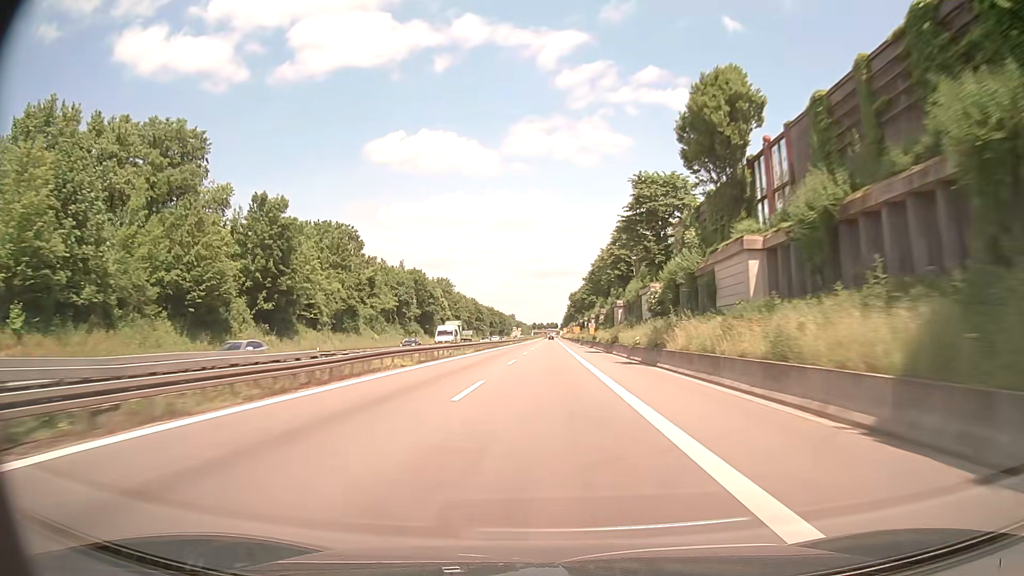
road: trunk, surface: asphalt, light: Day
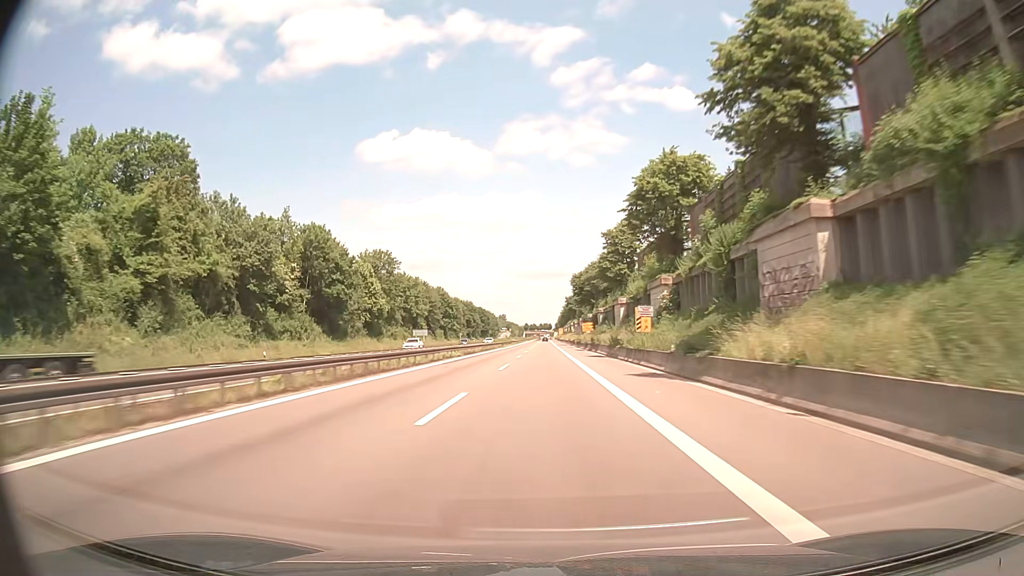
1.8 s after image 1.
(+0.5, +57.8) m; 0°
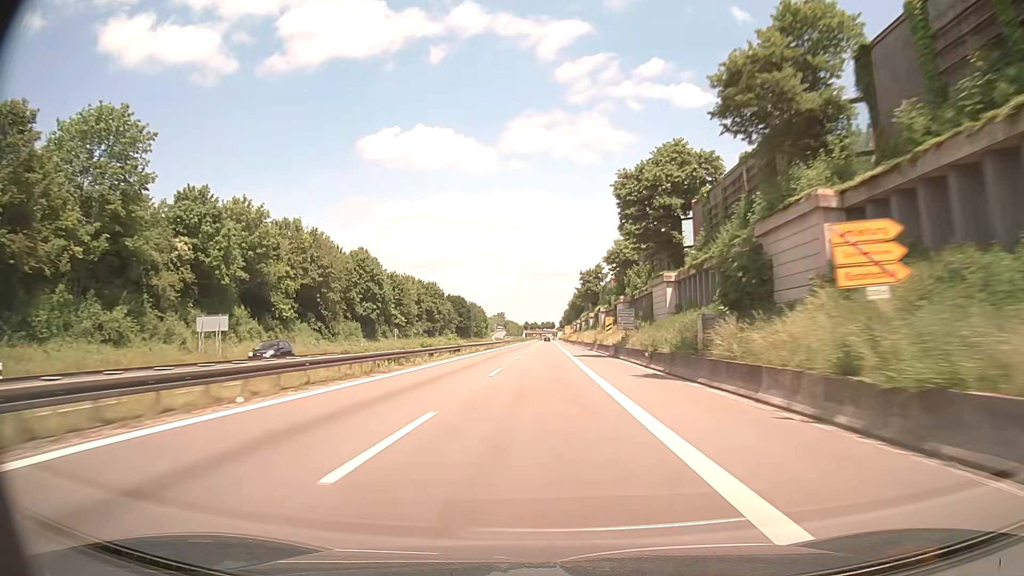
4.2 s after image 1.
(+0.4, +76.5) m; 0°
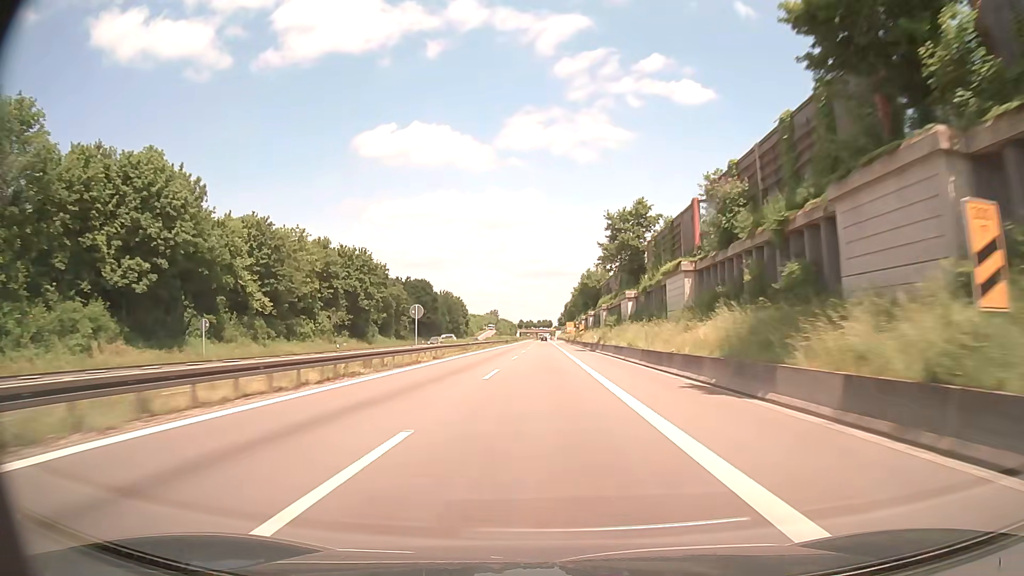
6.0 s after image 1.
(+0.2, +56.9) m; +1°
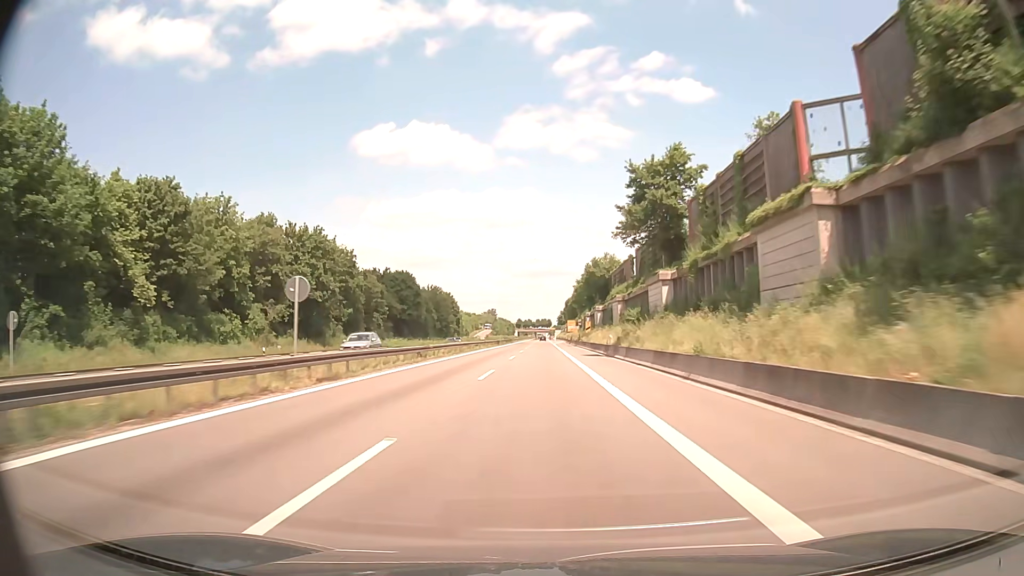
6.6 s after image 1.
(0.0, +18.8) m; 0°
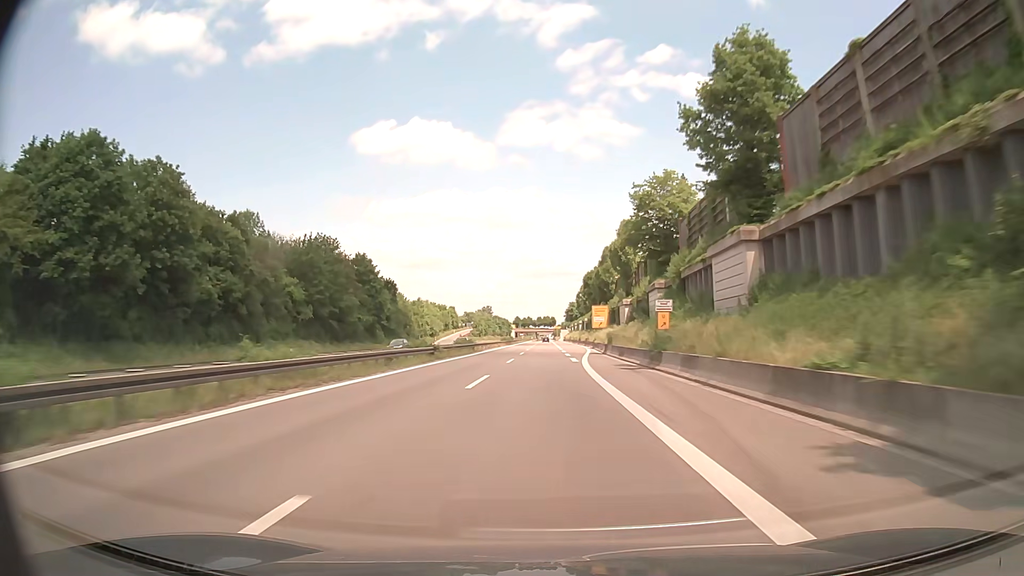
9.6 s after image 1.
(0.0, +93.6) m; 0°
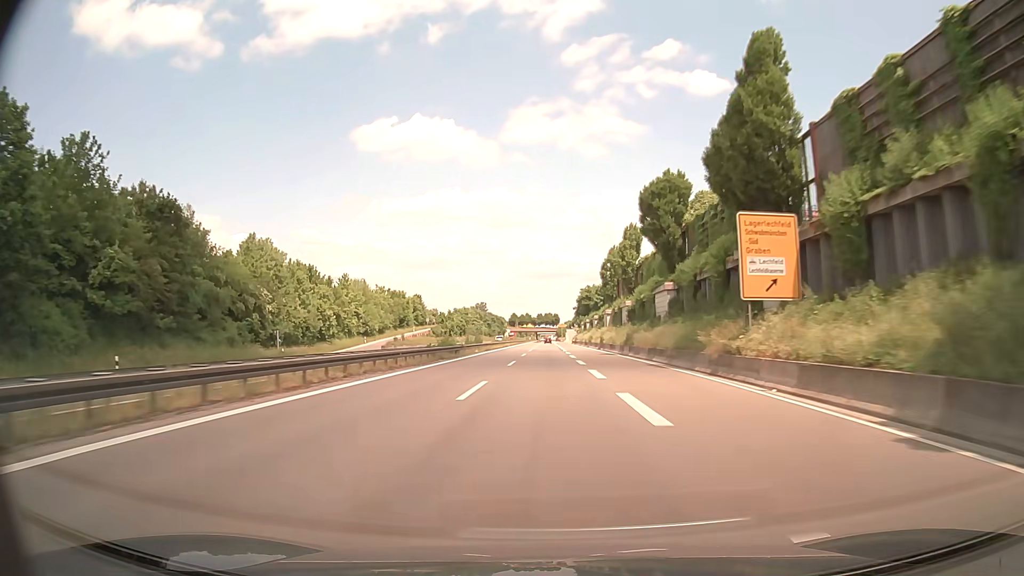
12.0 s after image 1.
(0.0, +75.4) m; 0°
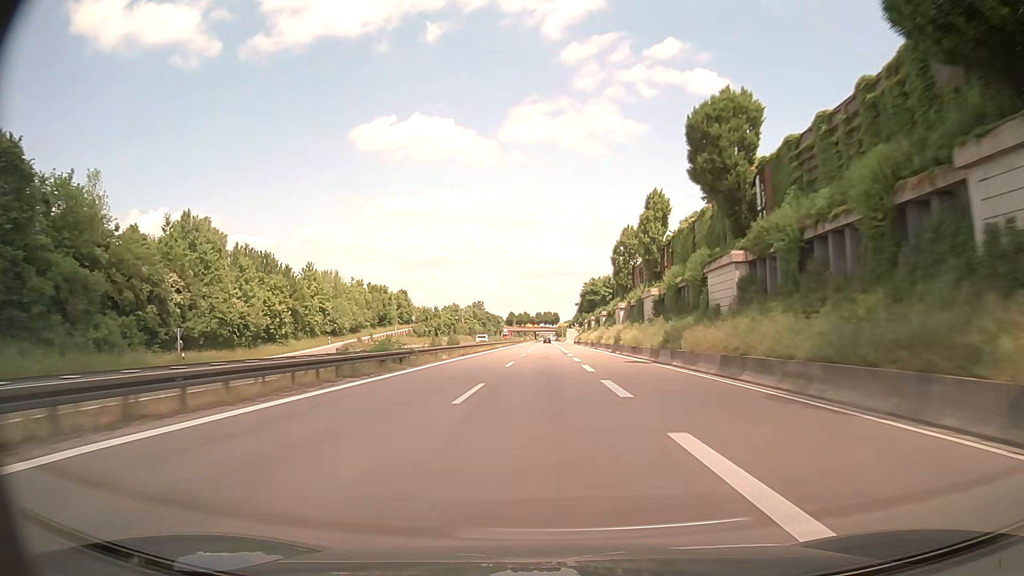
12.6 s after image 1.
(+0.1, +18.9) m; 0°
(0, +10) (0, +20) (0, +30) (0, +40) (0, +50) (0, +60) (0, +70) (0, +80) (0, +90) (0, +100) m
